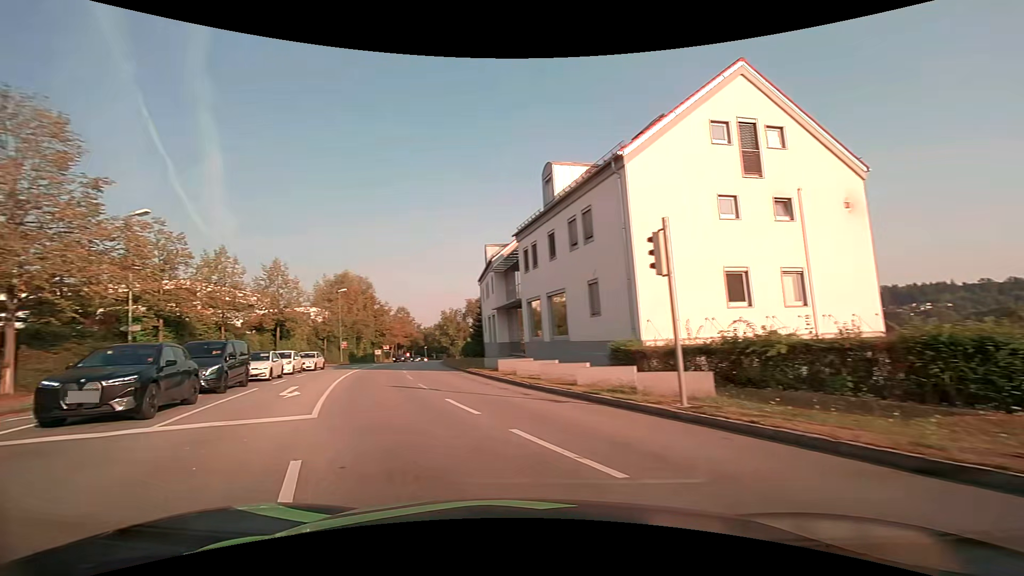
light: Day
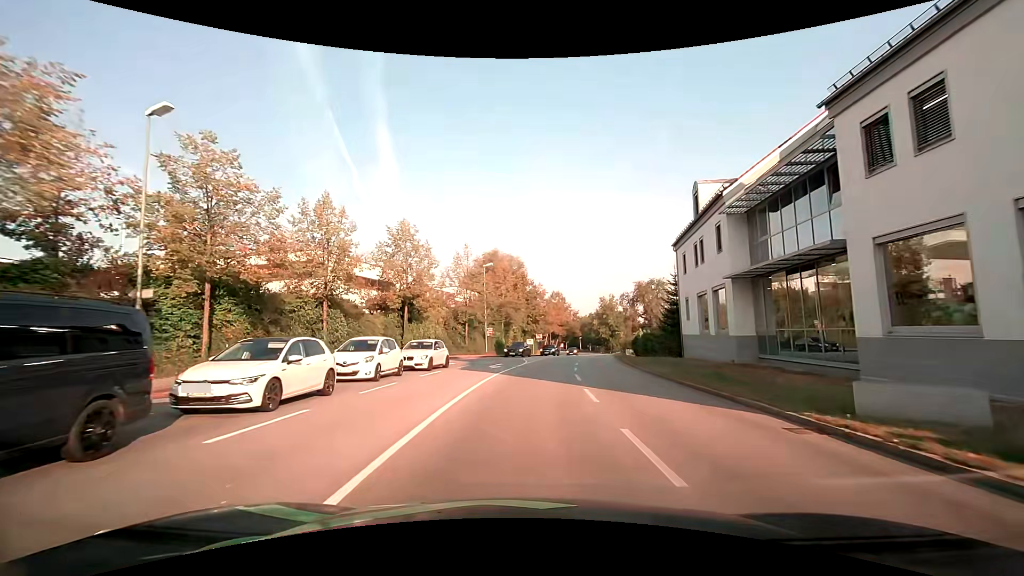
(-3.9, +16.7) m; -14°
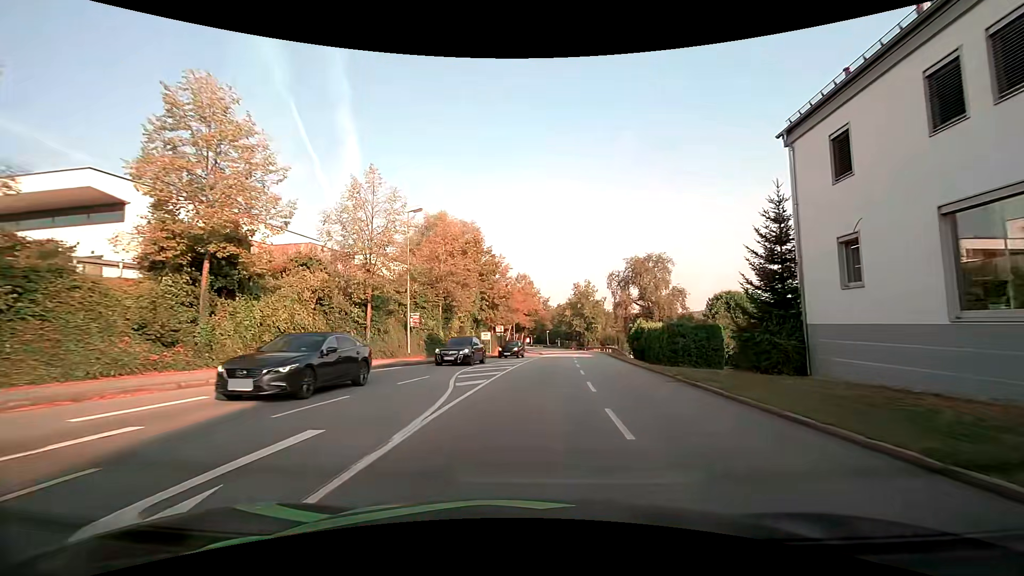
(+0.4, +22.1) m; +4°
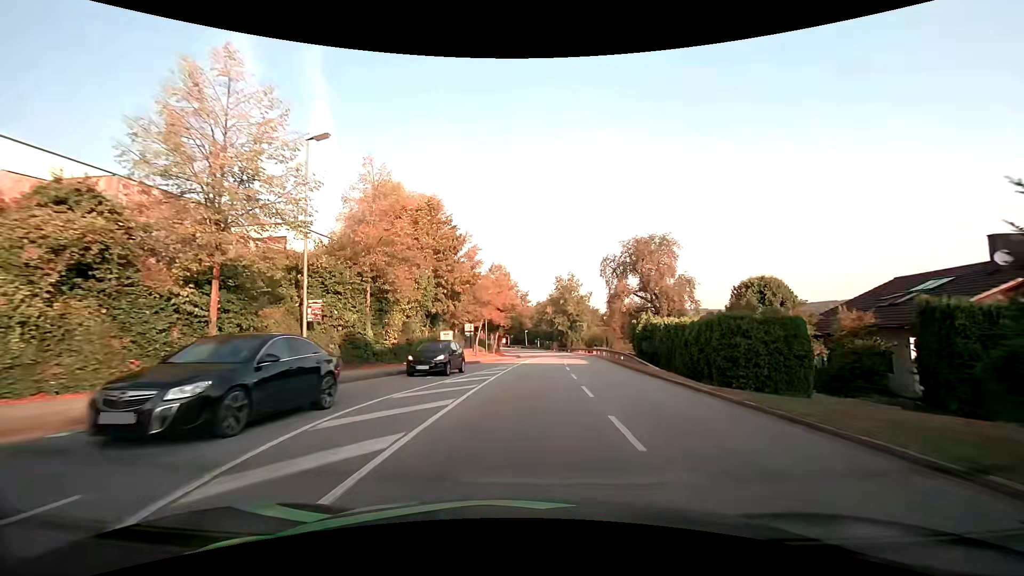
(+0.3, +12.6) m; +1°
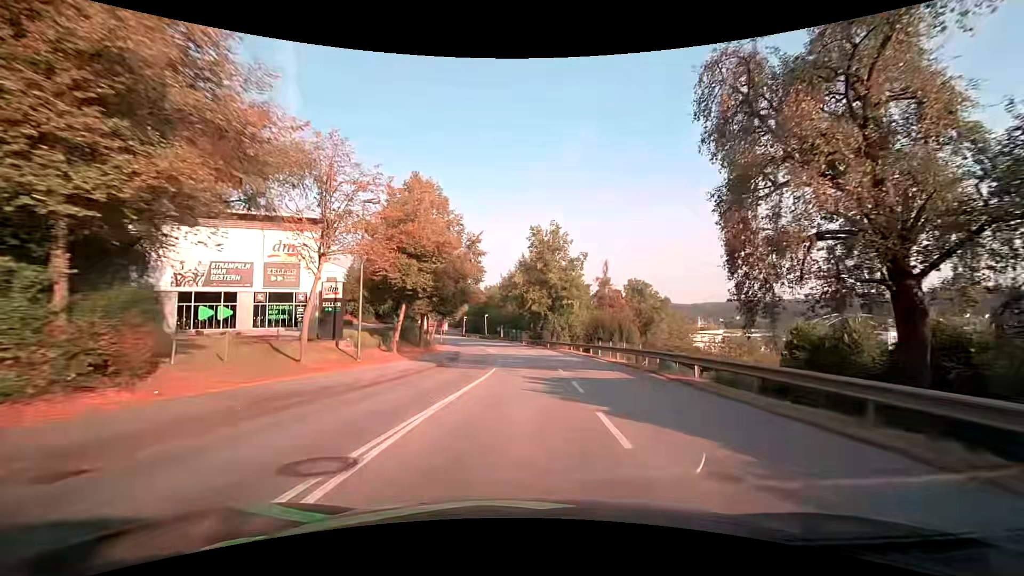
(+1.8, +35.8) m; +4°
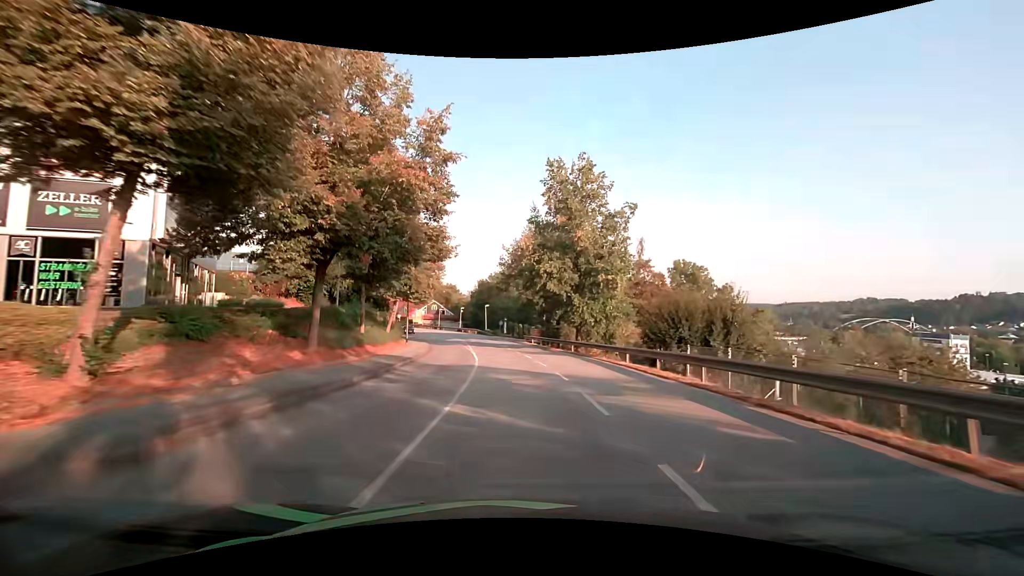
(-0.2, +21.2) m; -1°
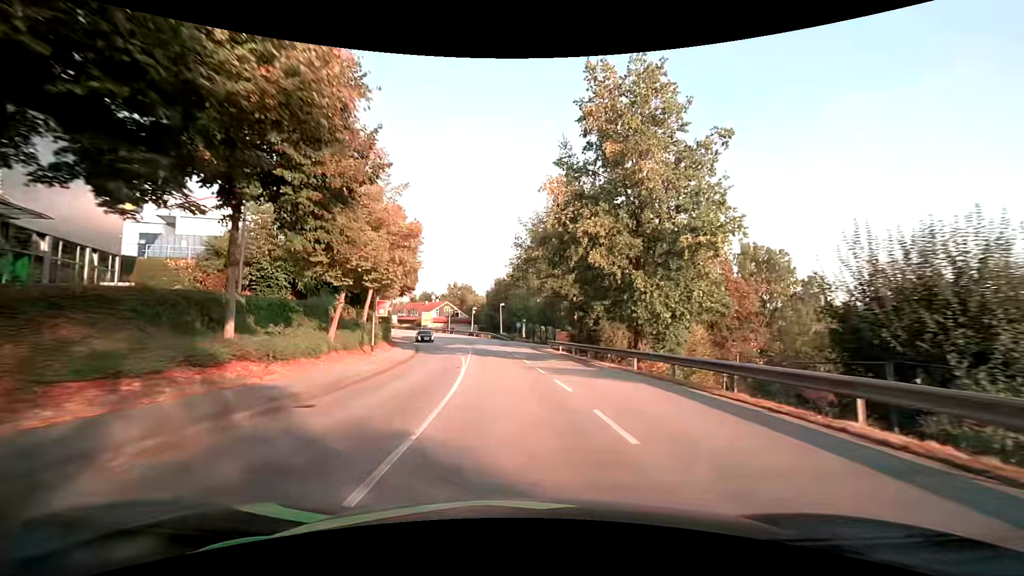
(-0.3, +13.9) m; -3°
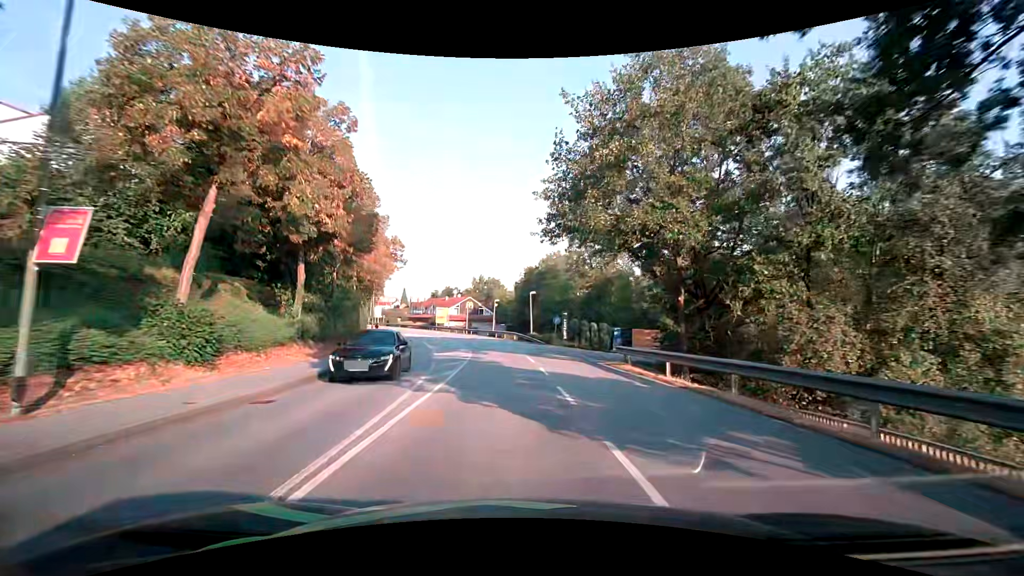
(-0.6, +20.3) m; -4°
(0, +10) (-1, +20) (-2, +30) (-3, +40) (-6, +50) (-8, +59) (-12, +68) (-17, +77) (-22, +86) (-27, +95) m
